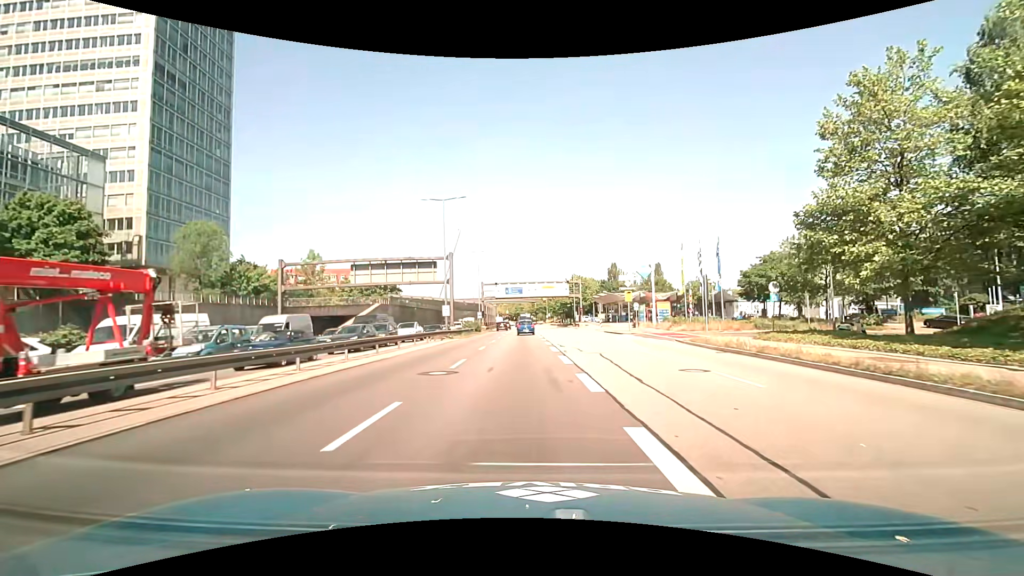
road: trunk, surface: asphalt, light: Day
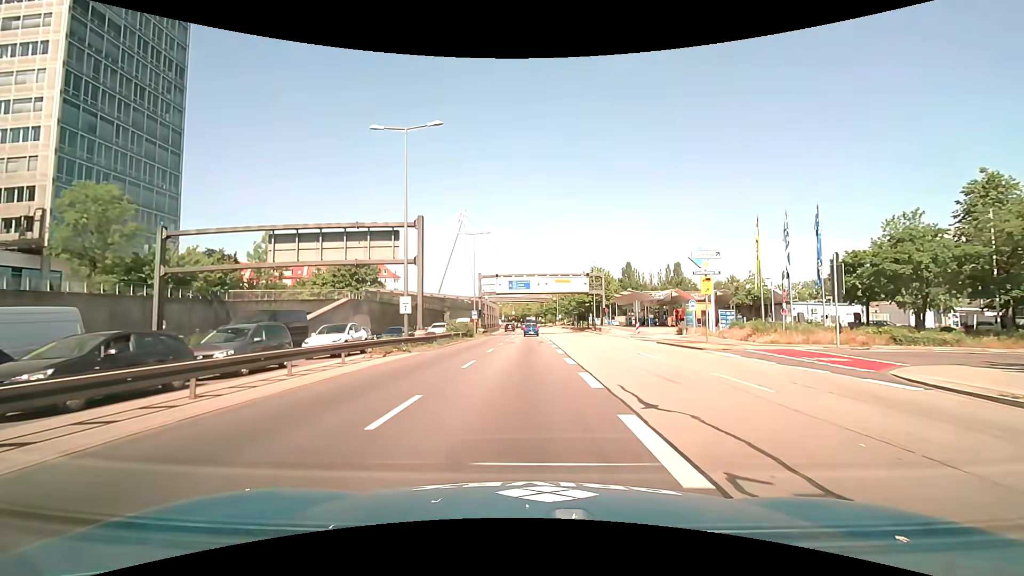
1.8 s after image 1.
(-0.3, +17.1) m; -2°
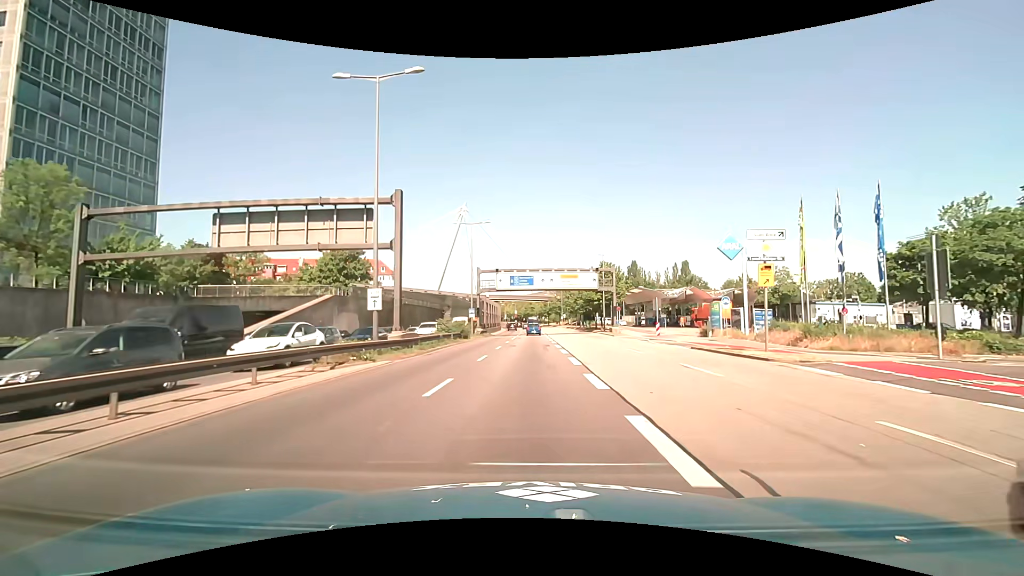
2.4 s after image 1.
(0.0, +6.1) m; -1°
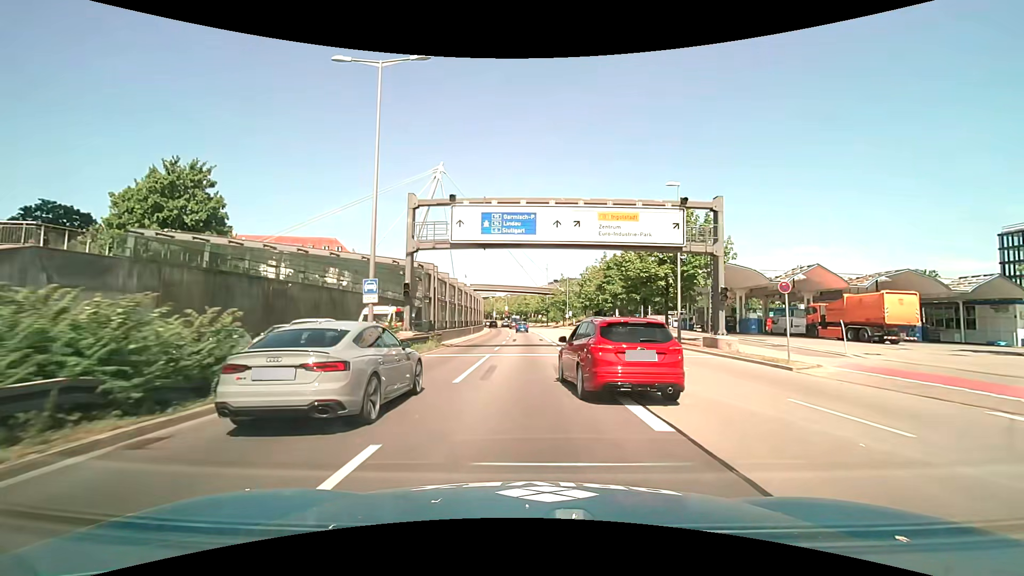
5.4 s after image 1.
(+0.1, +34.2) m; +1°
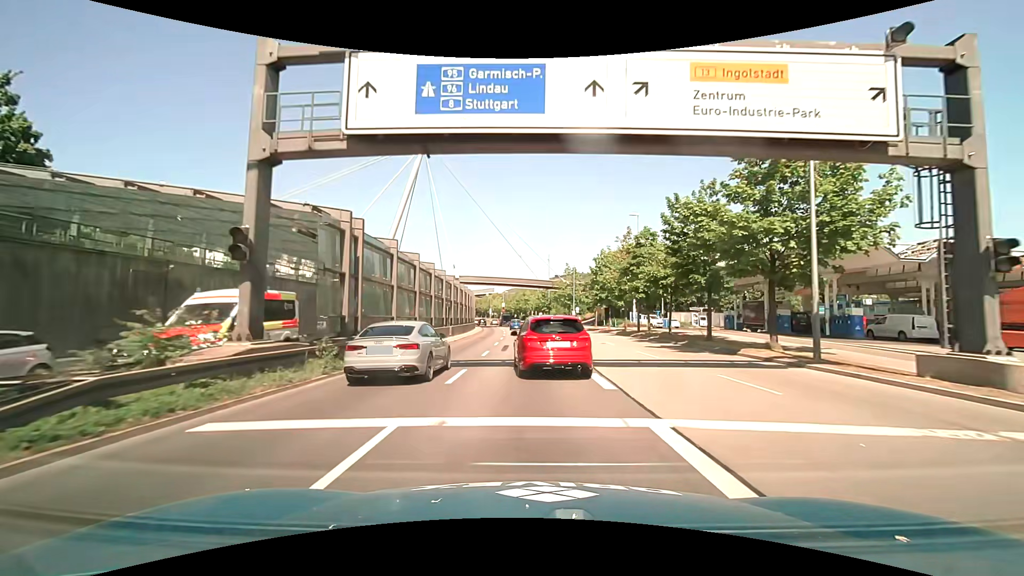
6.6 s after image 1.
(+0.1, +15.1) m; 0°
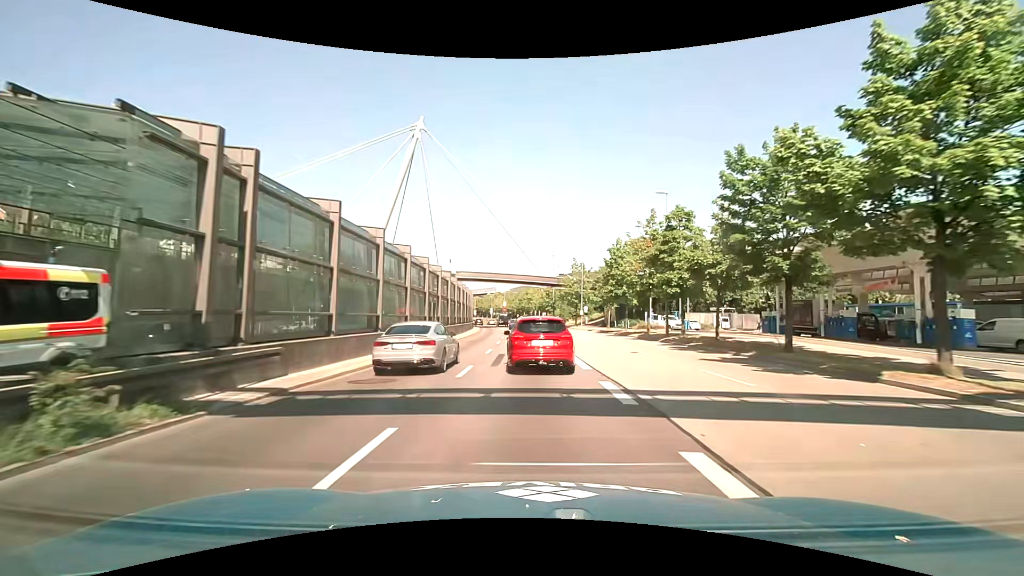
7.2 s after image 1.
(0.0, +7.7) m; 0°
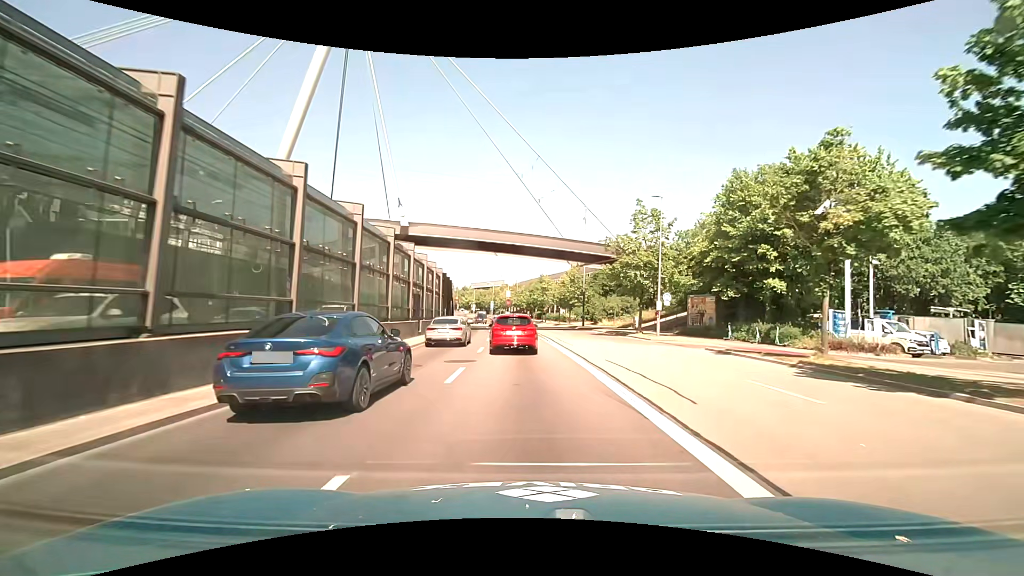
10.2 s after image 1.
(-0.5, +38.1) m; -1°
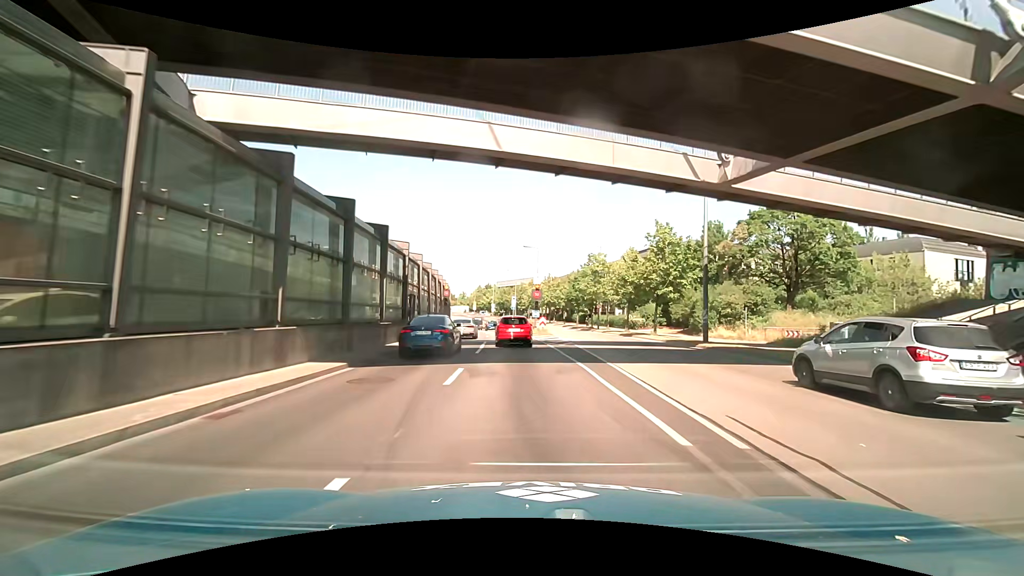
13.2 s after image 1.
(-1.2, +36.2) m; -3°
(0, +10) (-1, +20) (-1, +30) (-2, +40) (-3, +50) (-4, +60) (-6, +70) (-7, +80) (-9, +89) (-11, +99) m
